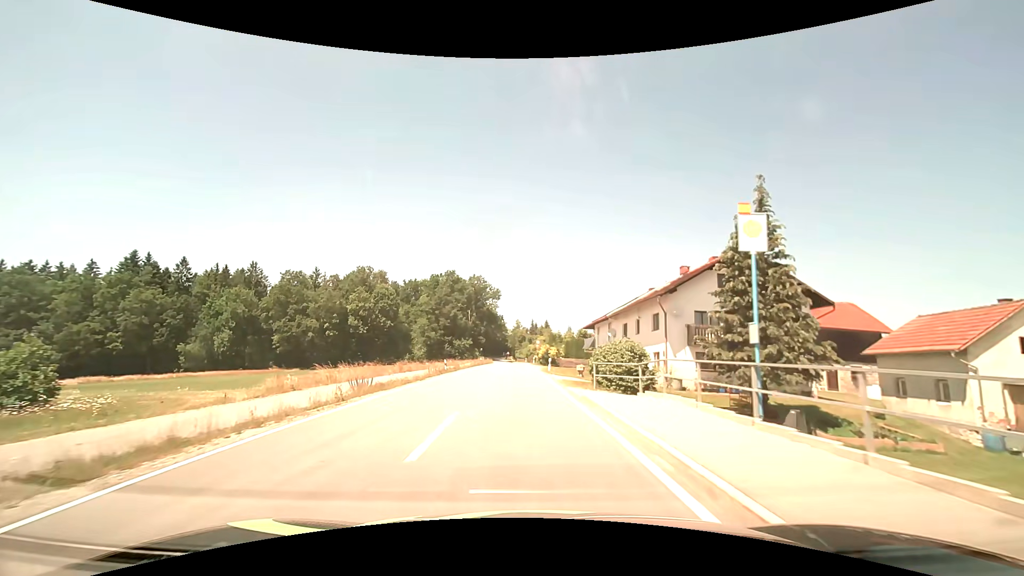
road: tertiary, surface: asphalt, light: Day
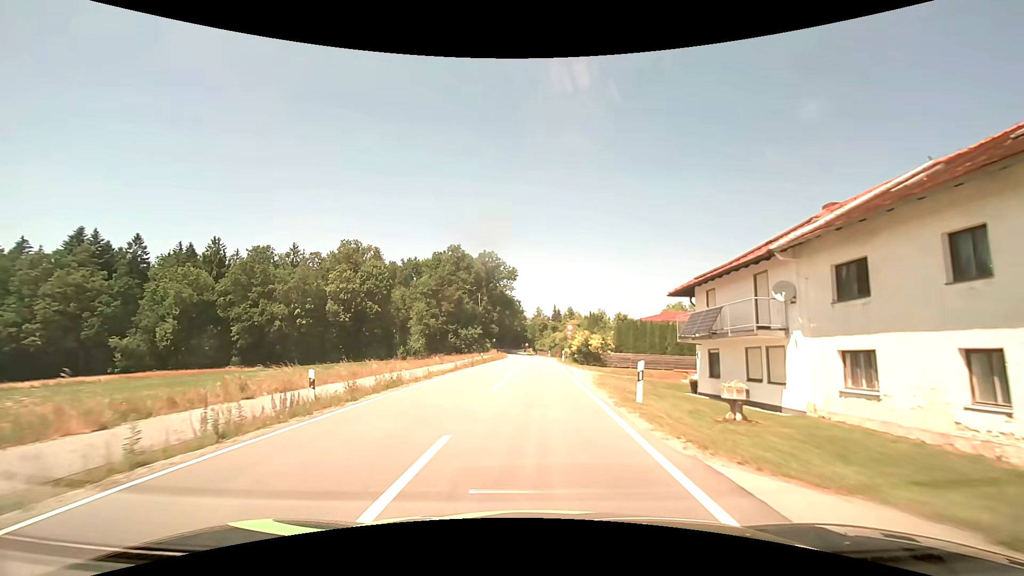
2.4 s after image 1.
(-0.6, +26.4) m; -2°
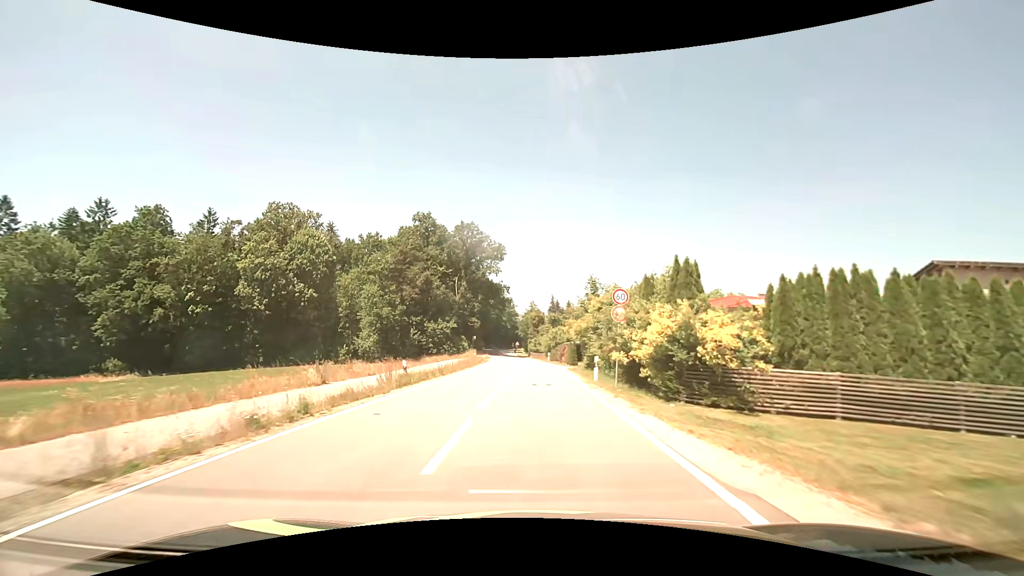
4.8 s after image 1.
(0.0, +28.2) m; +1°
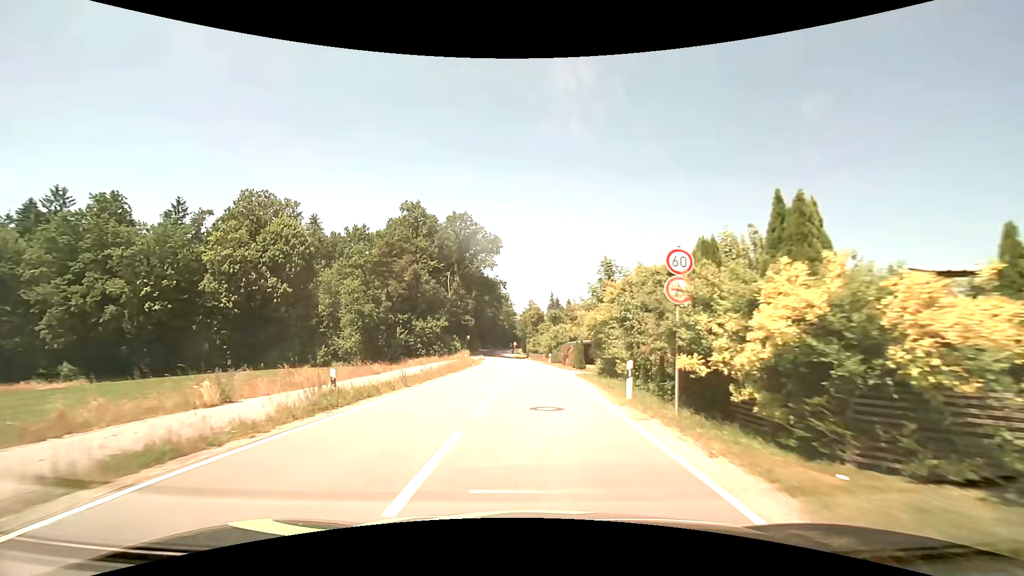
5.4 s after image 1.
(0.0, +7.4) m; 0°
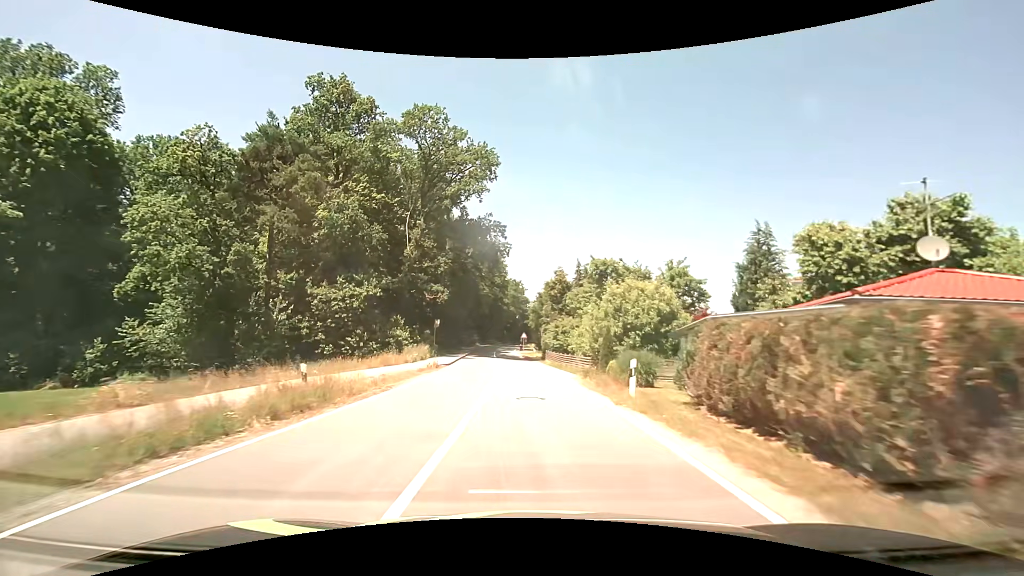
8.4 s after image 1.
(-0.2, +38.5) m; -1°
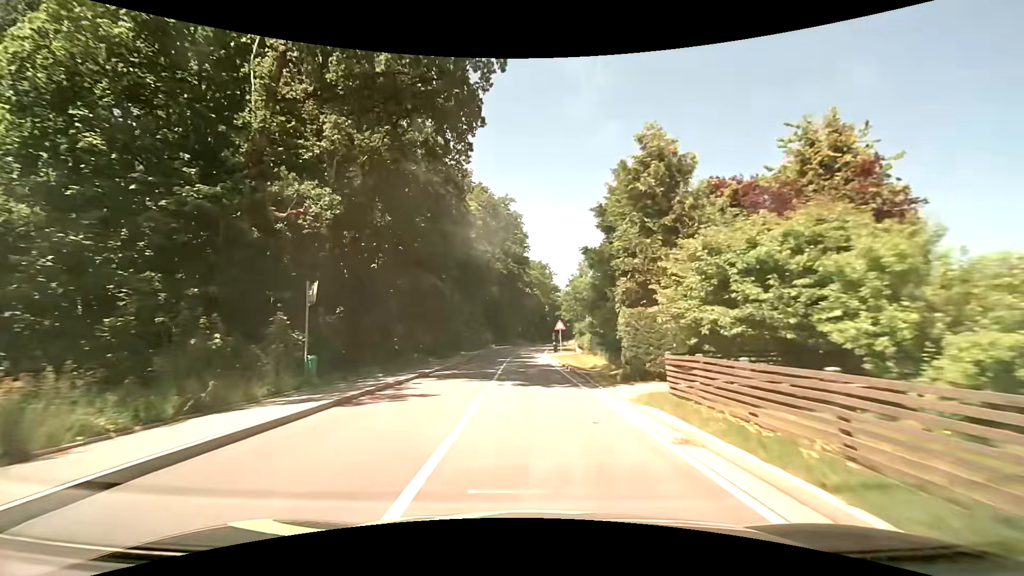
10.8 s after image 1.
(-0.9, +32.6) m; -3°
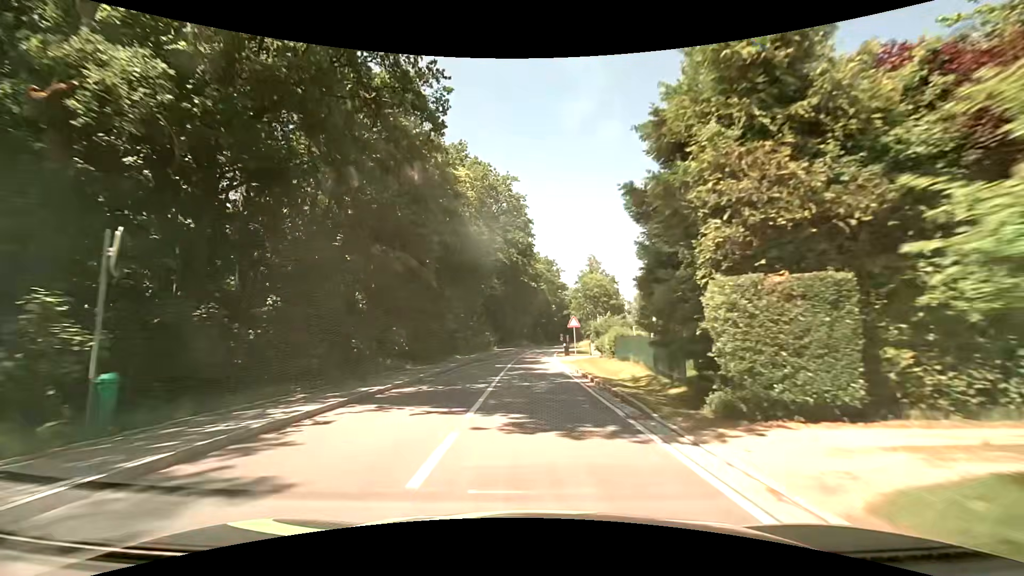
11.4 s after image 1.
(-0.1, +8.3) m; 0°
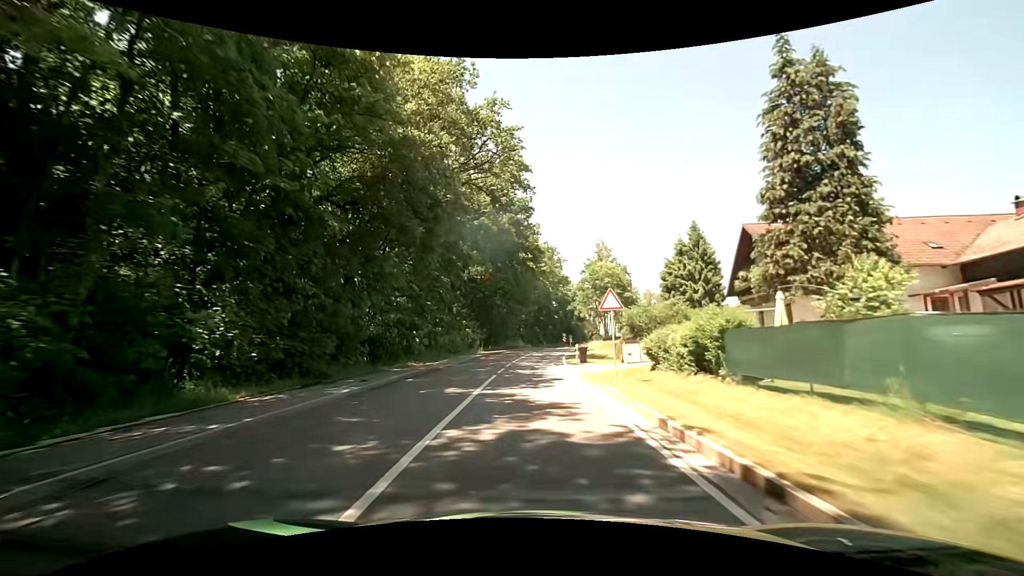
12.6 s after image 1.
(-0.2, +16.3) m; -1°
(0, +10) (0, +20) (0, +30) (+1, +40) (+2, +50) (+3, +60) (+5, +70) (+7, +79) (+9, +89) (+11, +99) m
